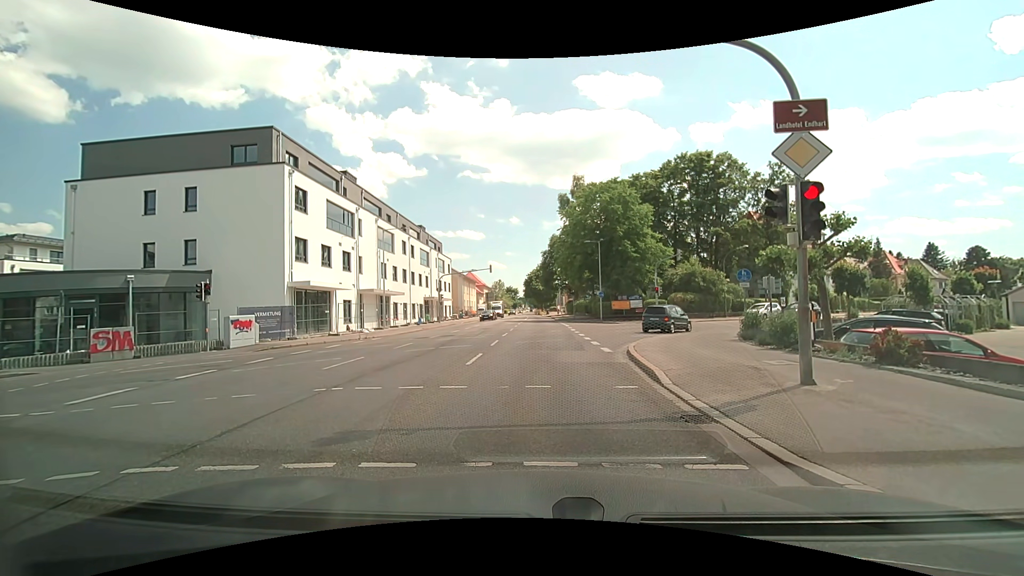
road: secondary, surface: asphalt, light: Day
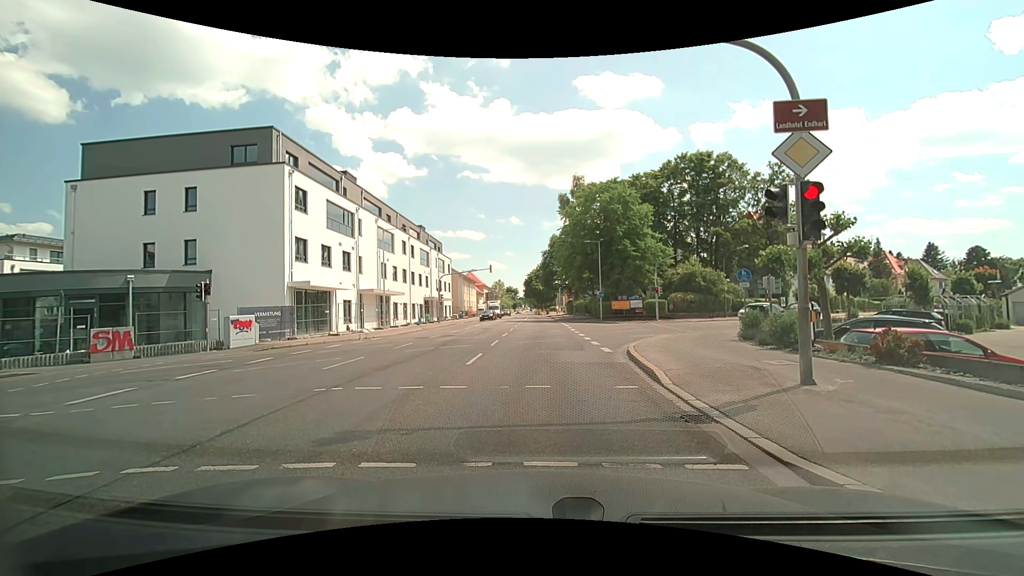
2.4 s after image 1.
(0.0, 0.0) m; 0°
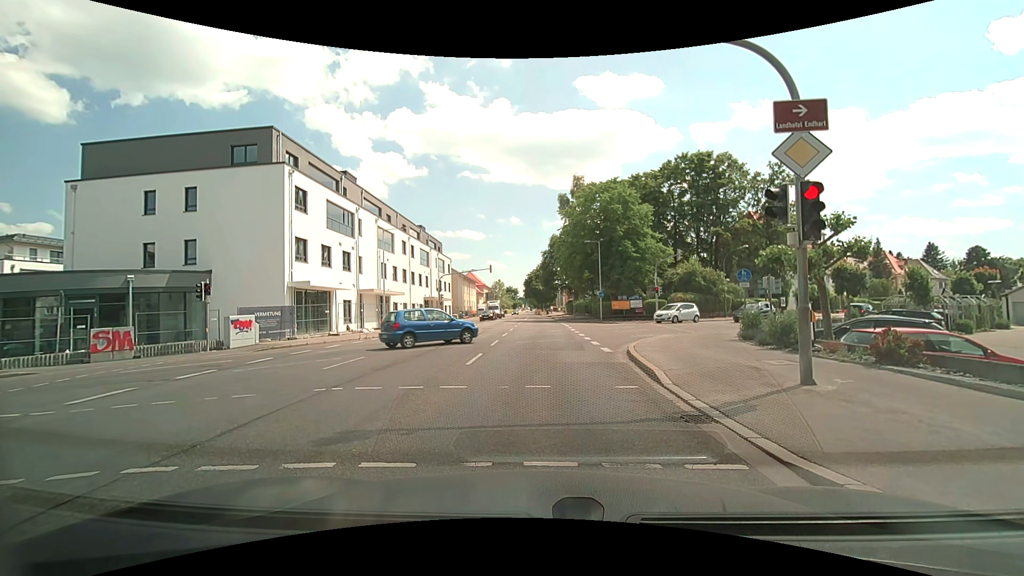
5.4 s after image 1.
(0.0, 0.0) m; 0°
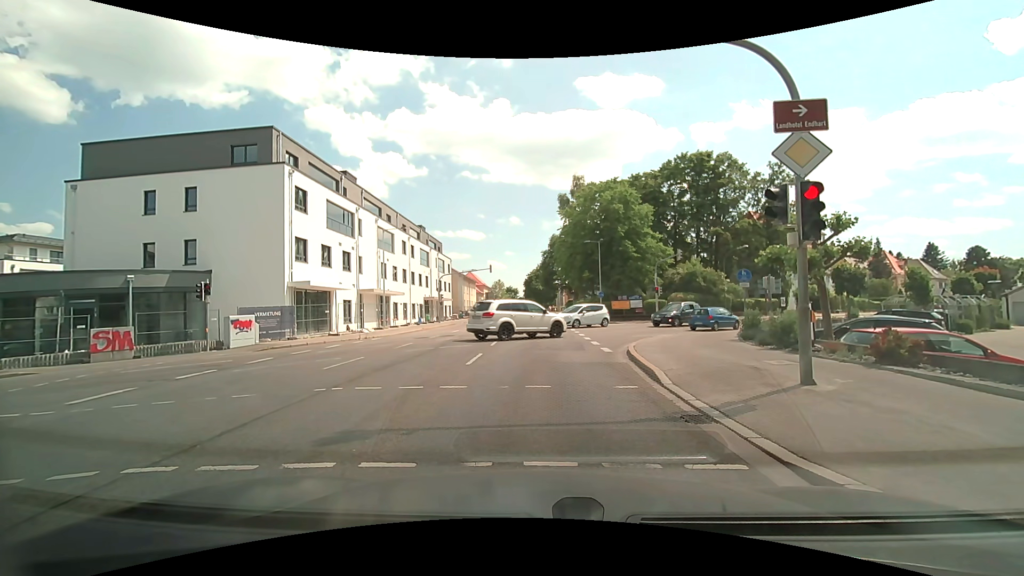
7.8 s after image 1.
(0.0, 0.0) m; 0°
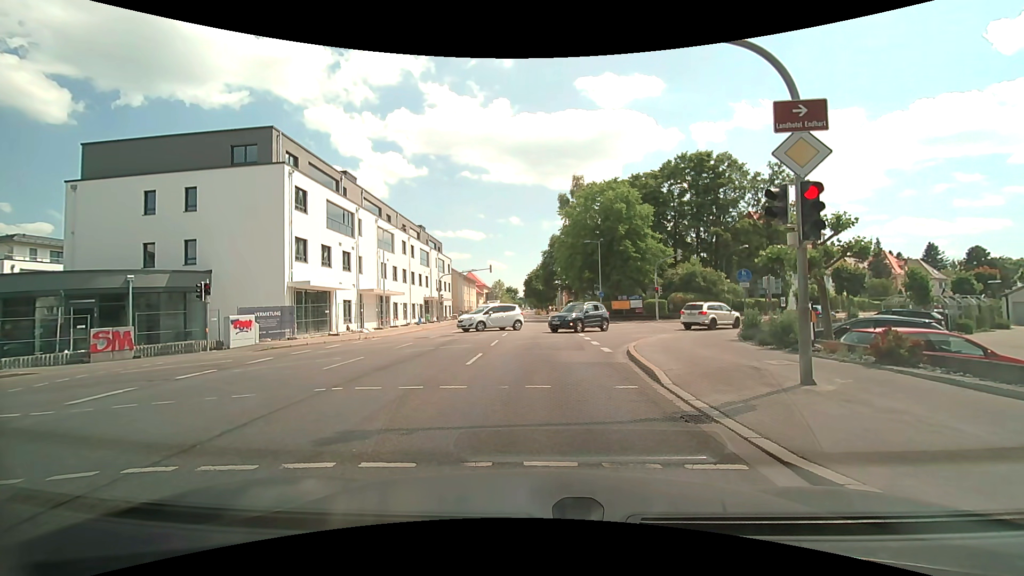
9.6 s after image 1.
(0.0, 0.0) m; 0°
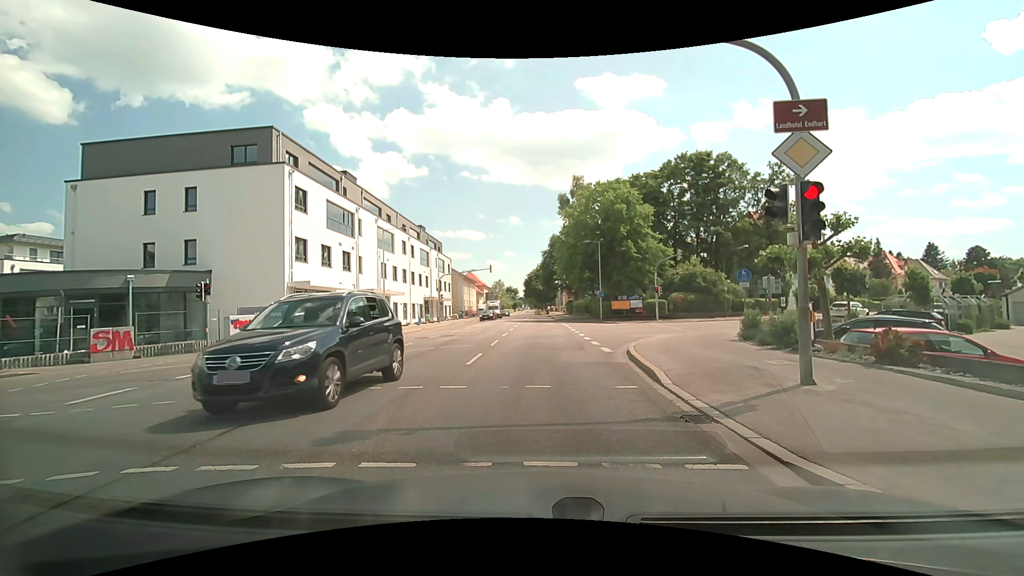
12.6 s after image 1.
(0.0, 0.0) m; 0°
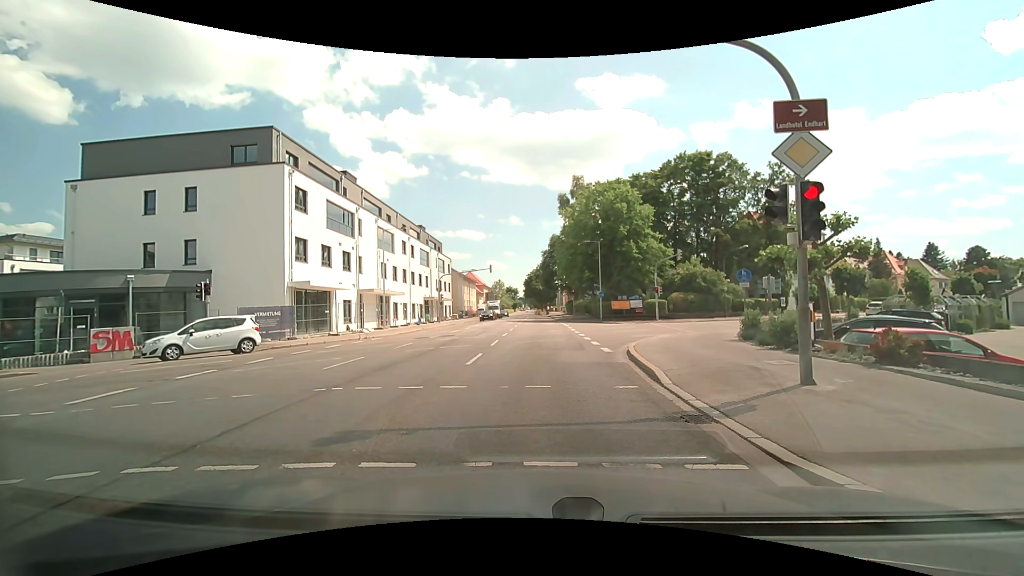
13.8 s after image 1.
(0.0, 0.0) m; 0°
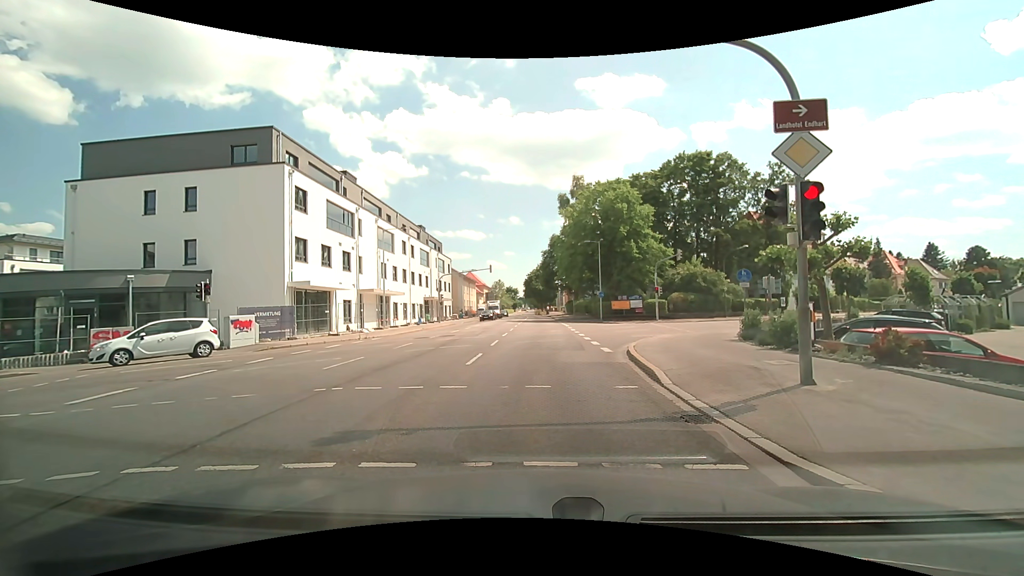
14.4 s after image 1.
(0.0, 0.0) m; 0°
(0, +10) (+1, +20) (+5, +29) (+11, +36) (+19, +43) (+27, +49) (+34, +56) (+41, +63) (+49, +69) (+57, +76) m
